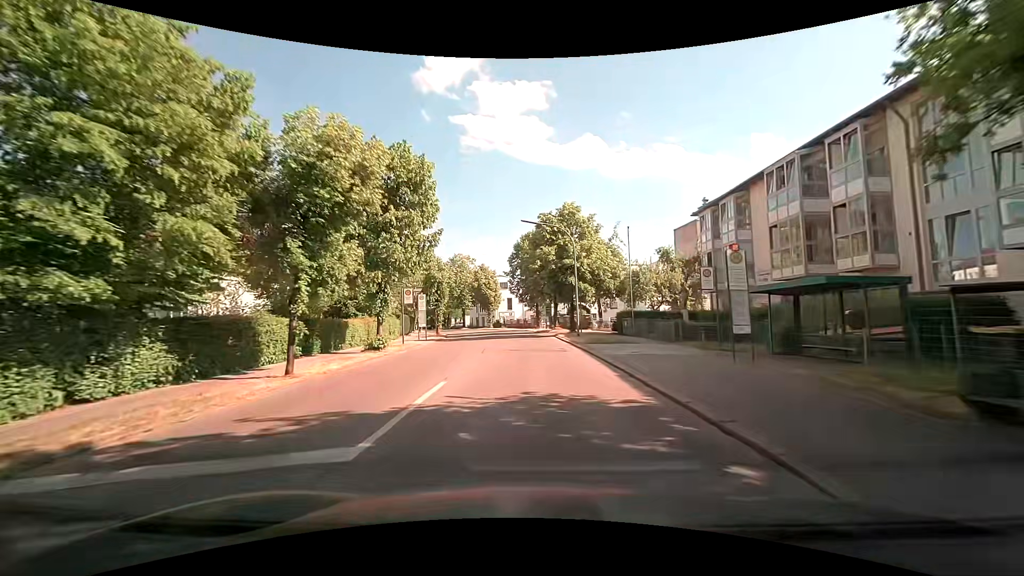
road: tertiary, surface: asphalt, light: Day
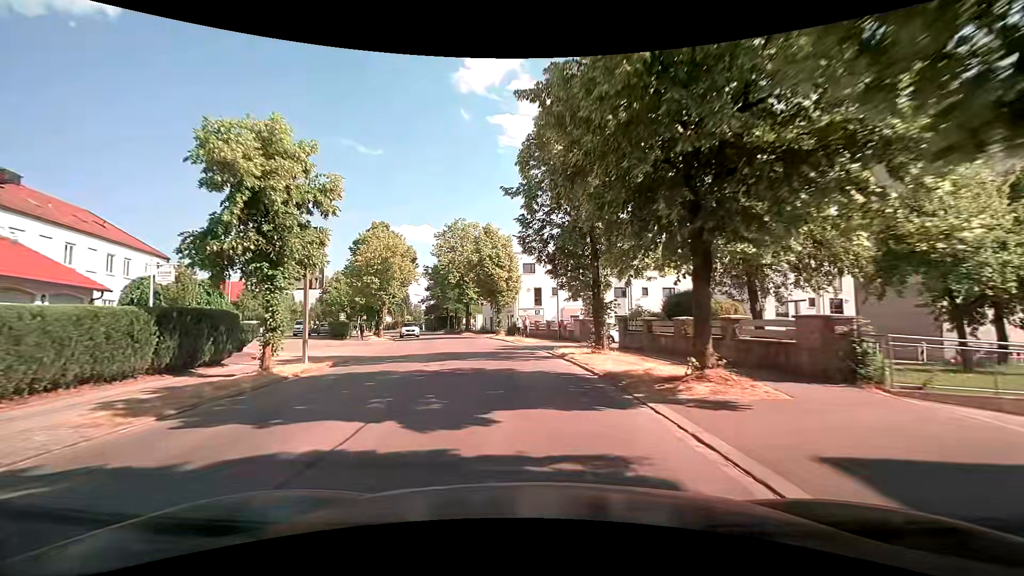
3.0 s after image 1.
(-0.5, +33.6) m; -3°
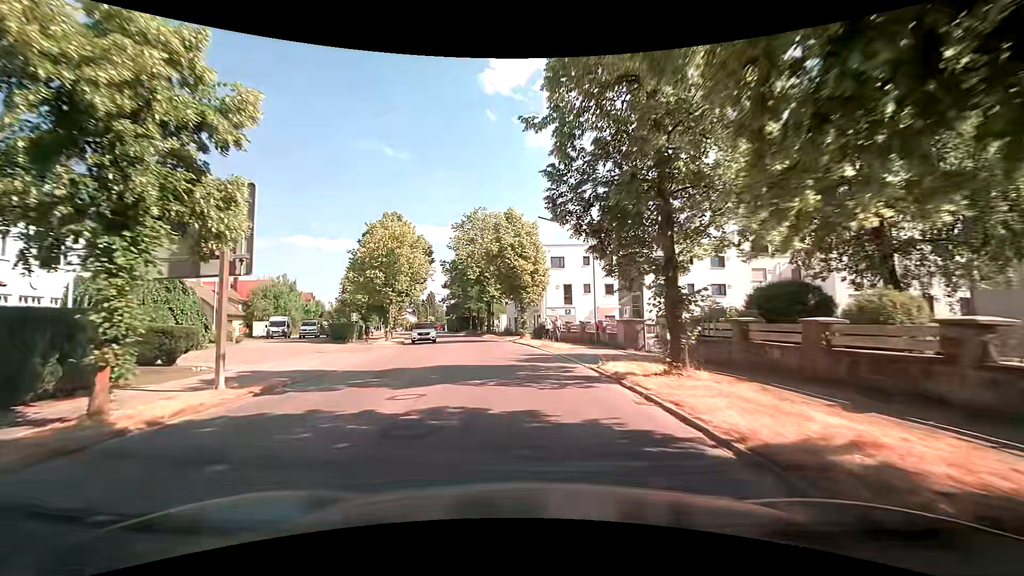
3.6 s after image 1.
(-0.2, +6.4) m; -4°
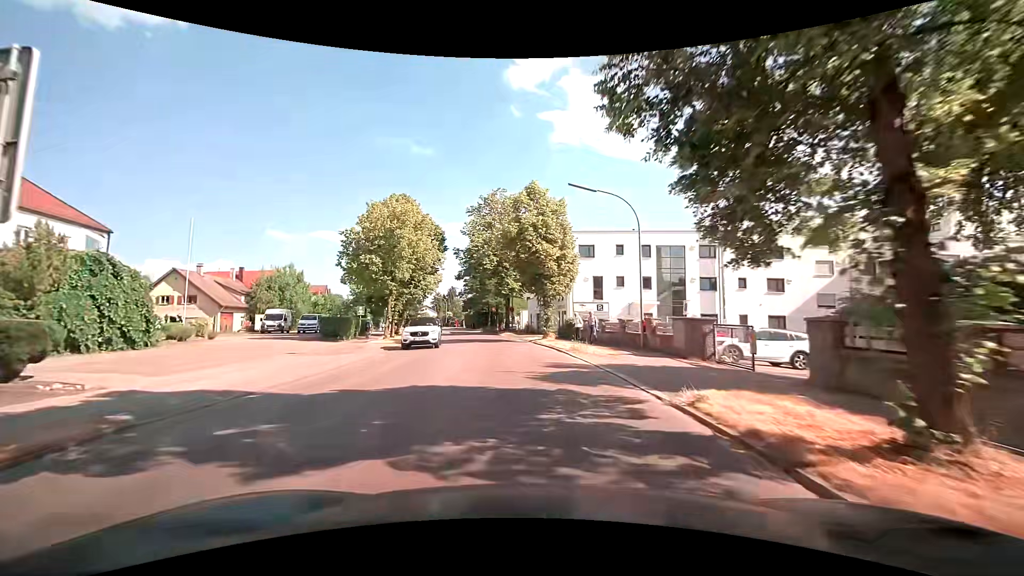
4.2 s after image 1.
(-0.1, +6.4) m; -2°
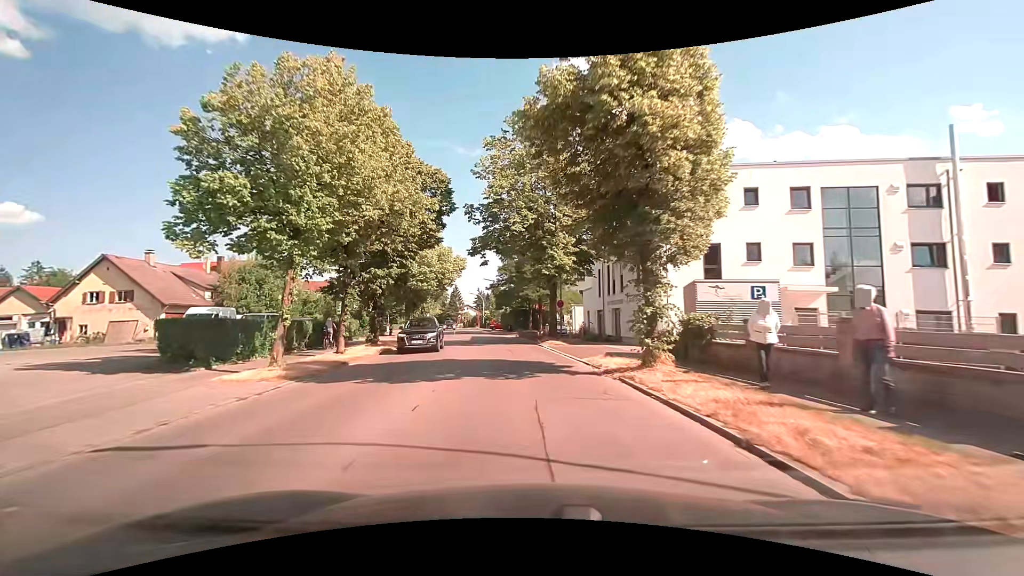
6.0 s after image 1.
(-0.8, +19.0) m; -5°
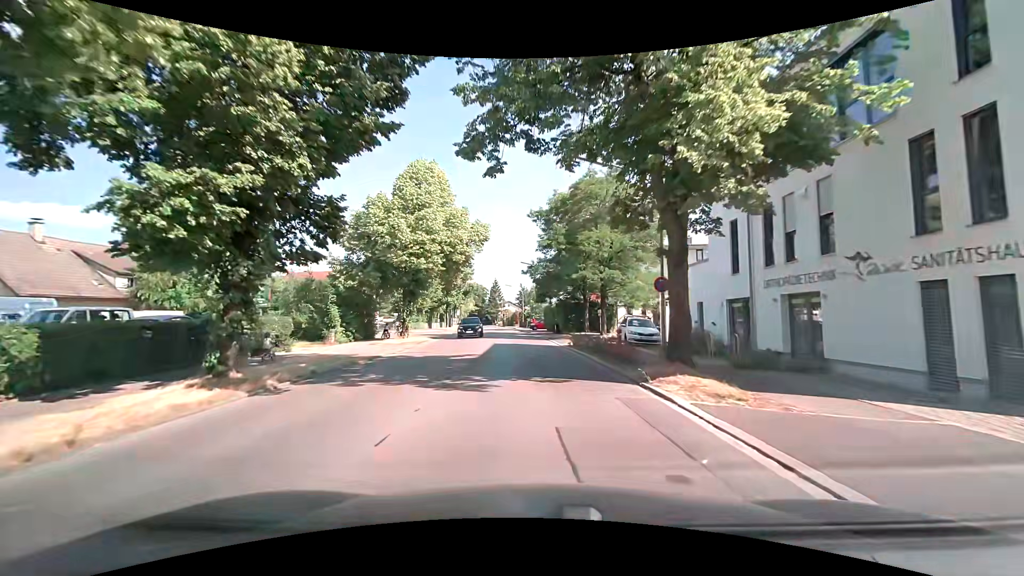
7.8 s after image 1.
(-1.1, +18.3) m; -5°
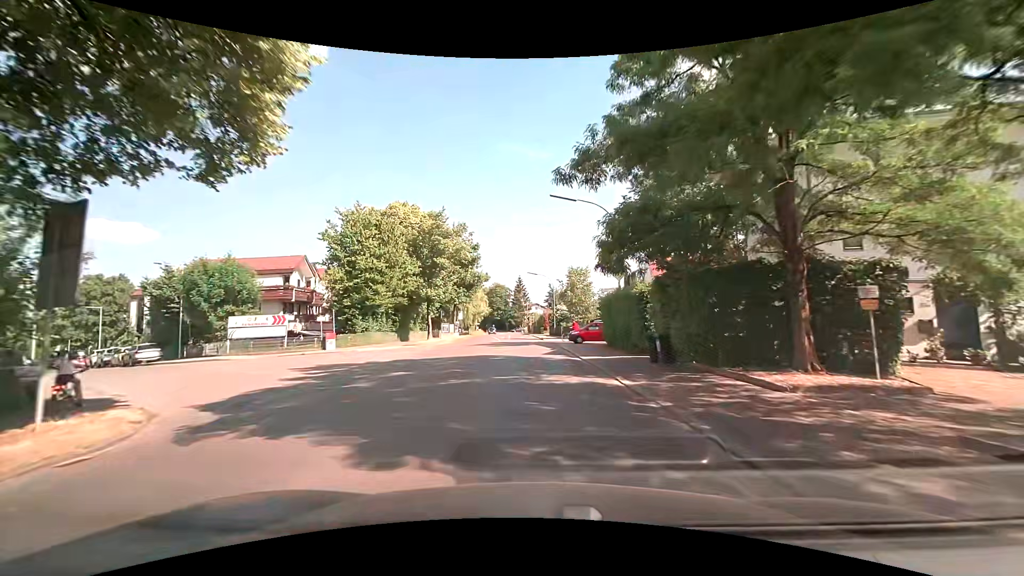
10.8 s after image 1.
(-1.0, +30.2) m; -3°
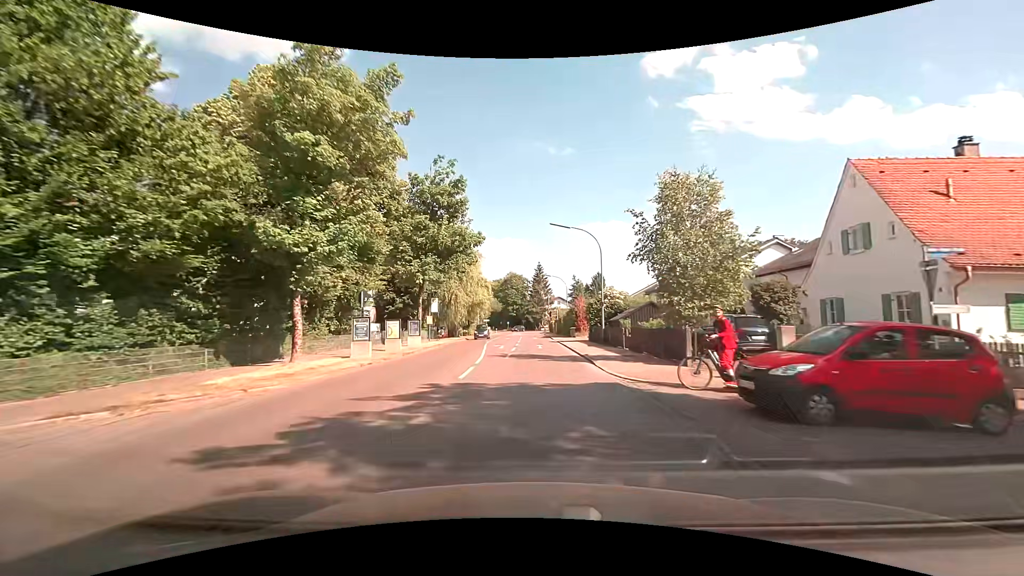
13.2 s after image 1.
(-0.7, +28.1) m; -3°
(0, +10) (0, +20) (0, +30) (0, +40) (0, +50) (0, +60) (-1, +70) (-1, +80) (-1, +90) (-1, +100) m
